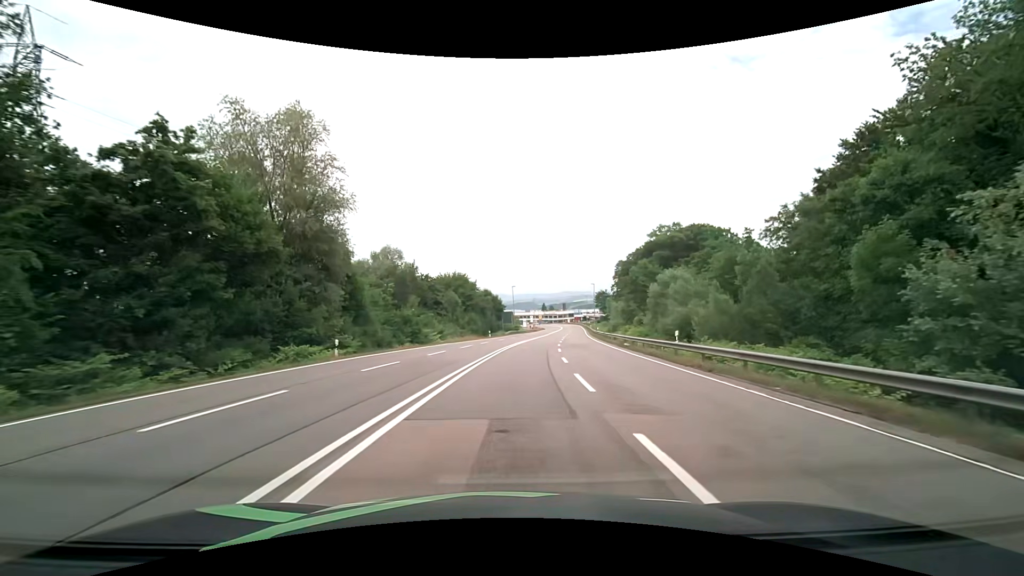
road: secondary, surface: asphalt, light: Day
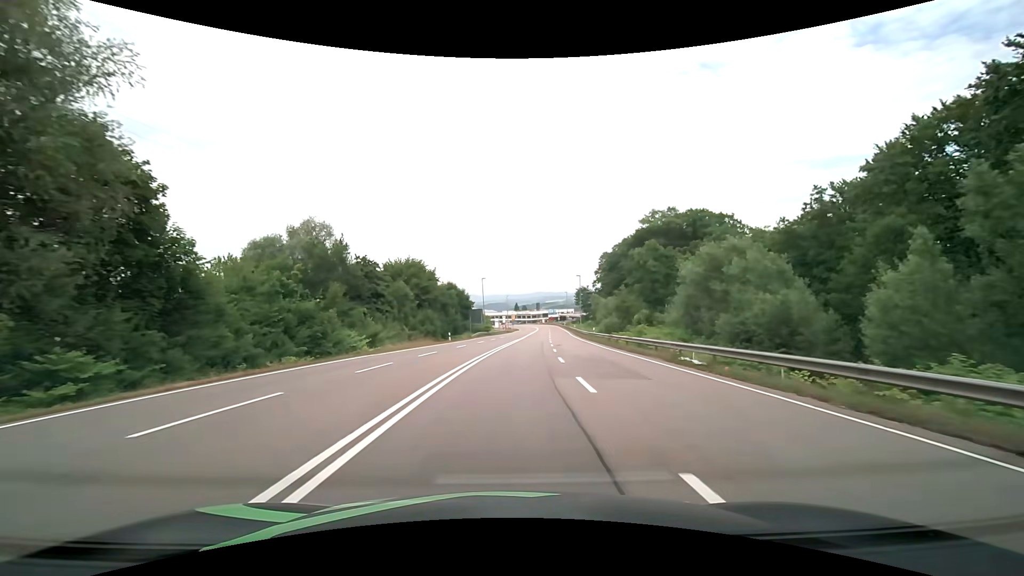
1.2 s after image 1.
(+0.6, +18.2) m; +3°
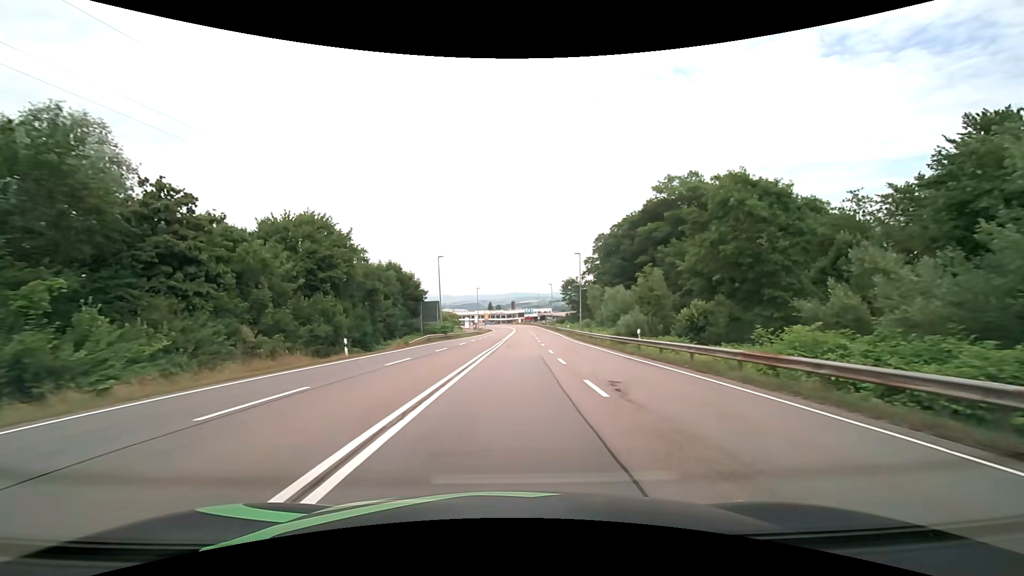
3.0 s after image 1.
(+0.8, +27.3) m; +3°
(0, +10) (0, +20) (0, +30) (+1, +40) (+1, +50) (+2, +60) (+2, +70) (+2, +80) (+3, +90) (+3, +100) m
